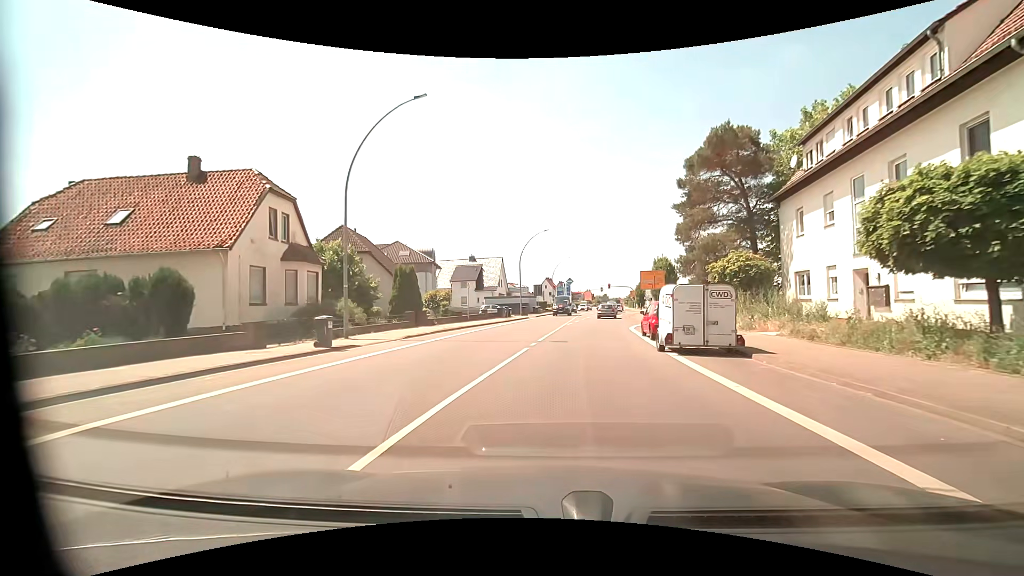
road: primary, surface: asphalt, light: Day
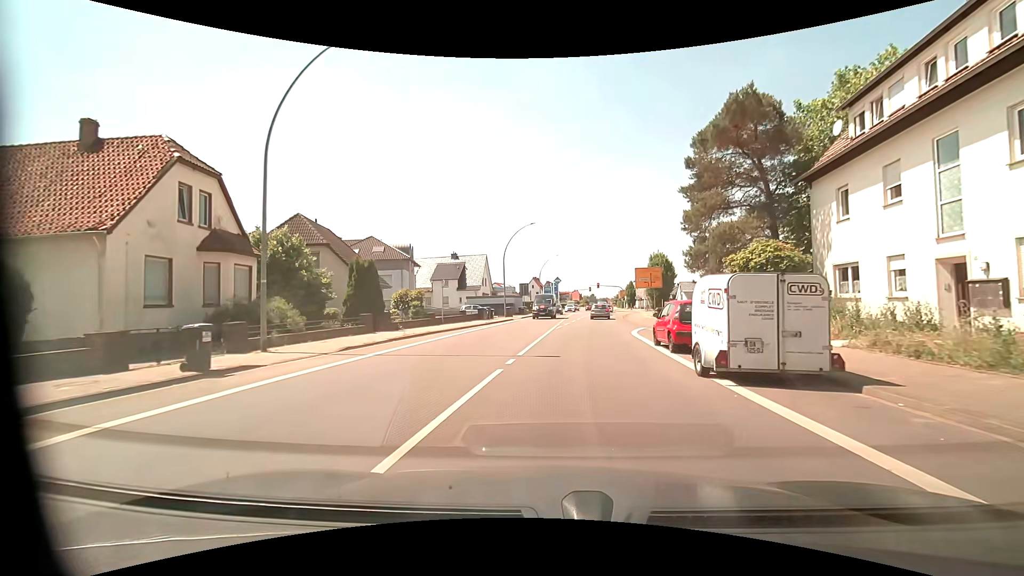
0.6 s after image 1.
(+0.1, +5.0) m; +2°
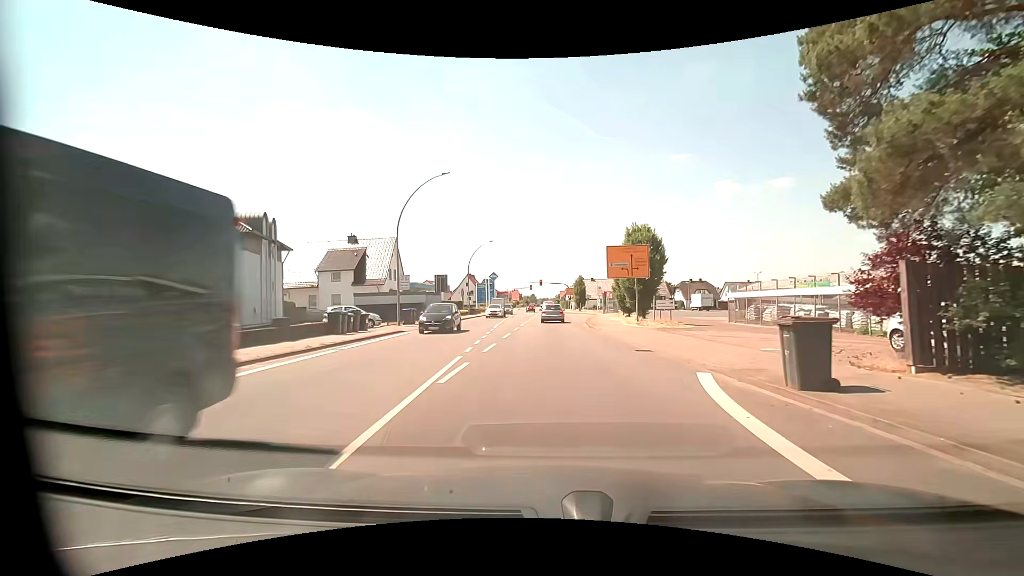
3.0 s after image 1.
(+1.2, +19.6) m; +7°
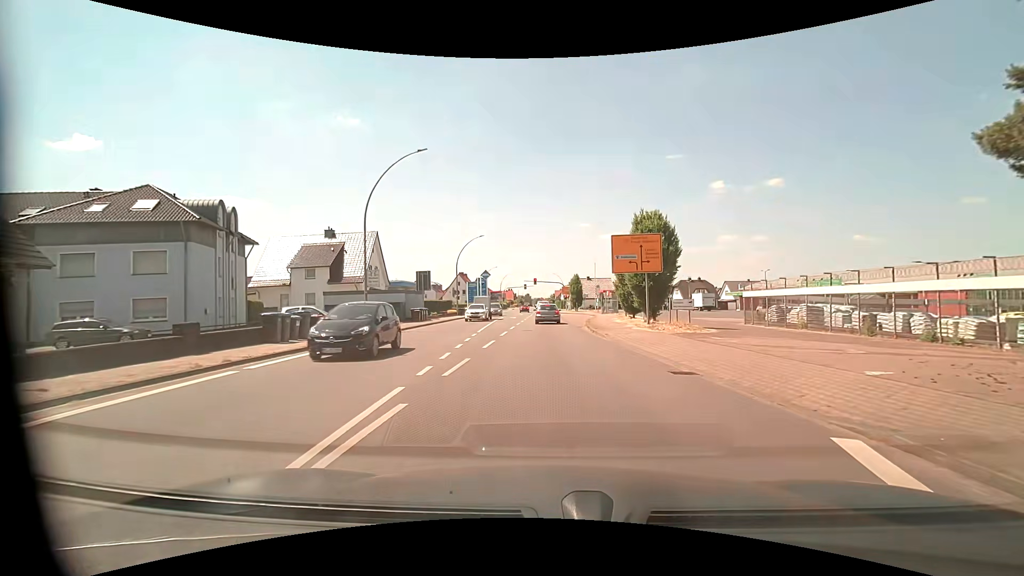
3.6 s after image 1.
(0.0, +4.8) m; 0°
